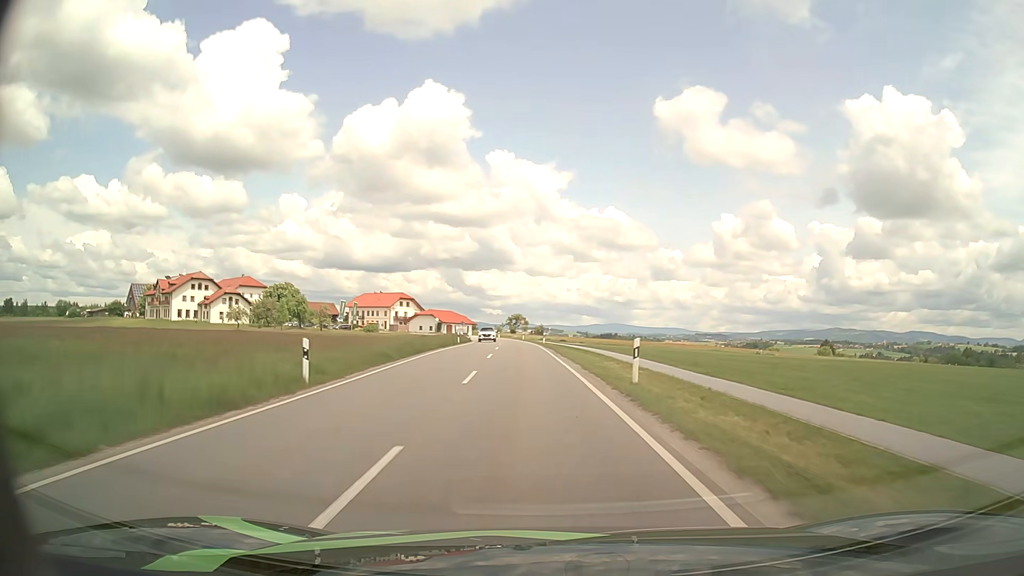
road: tertiary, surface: asphalt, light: Day
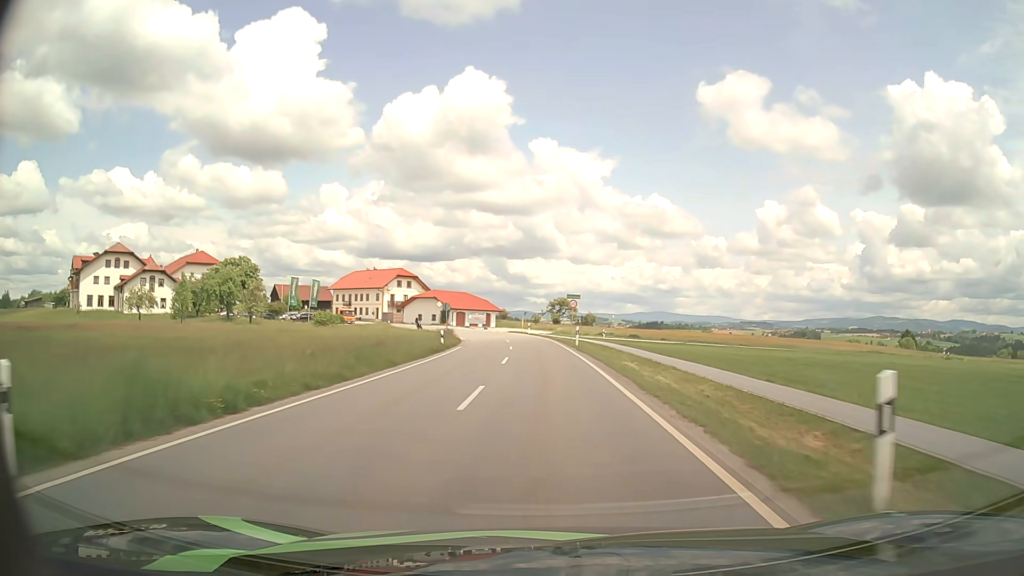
(-2.7, +53.1) m; -4°
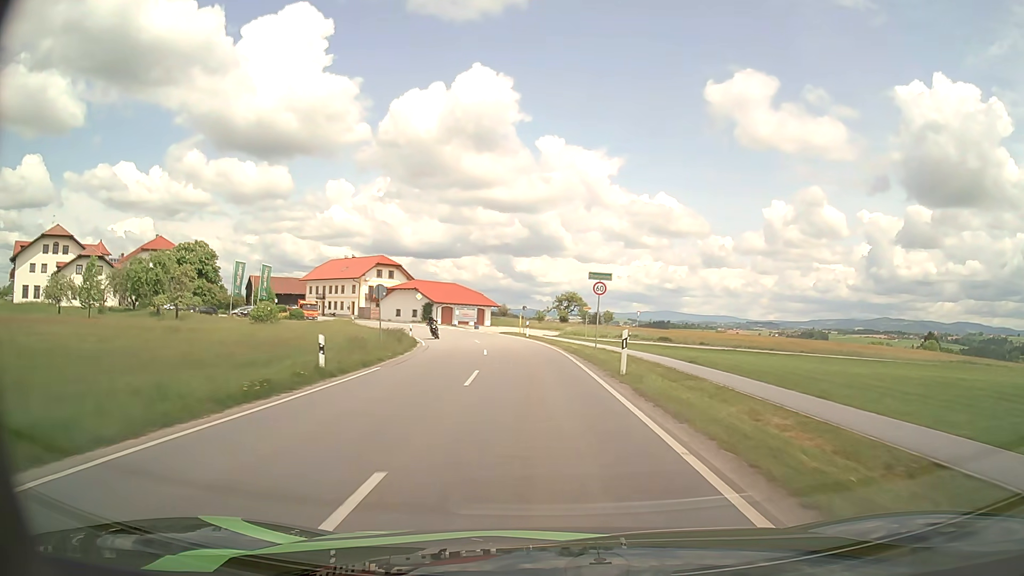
(0.0, +20.3) m; 0°
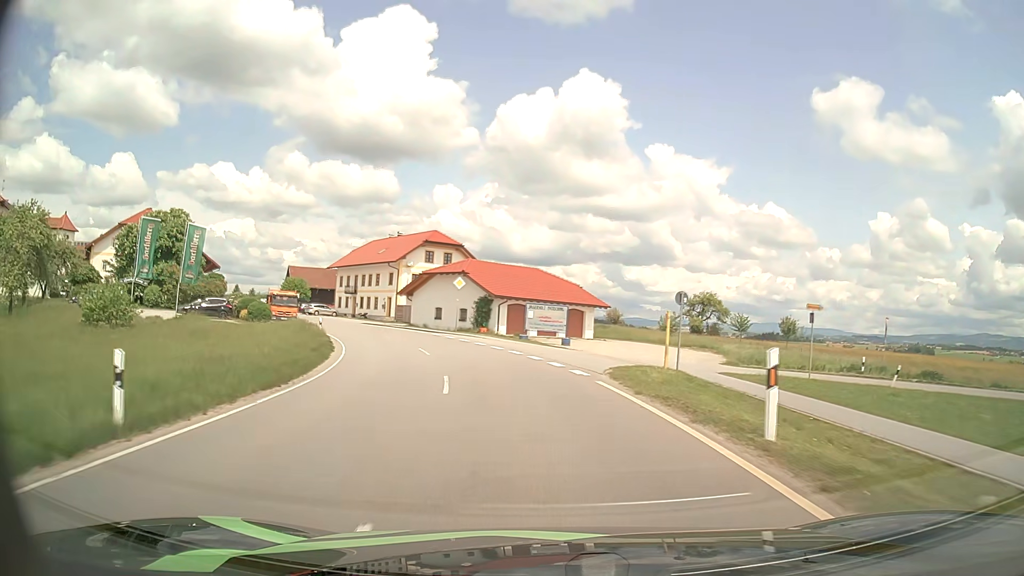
(-2.3, +37.4) m; -9°
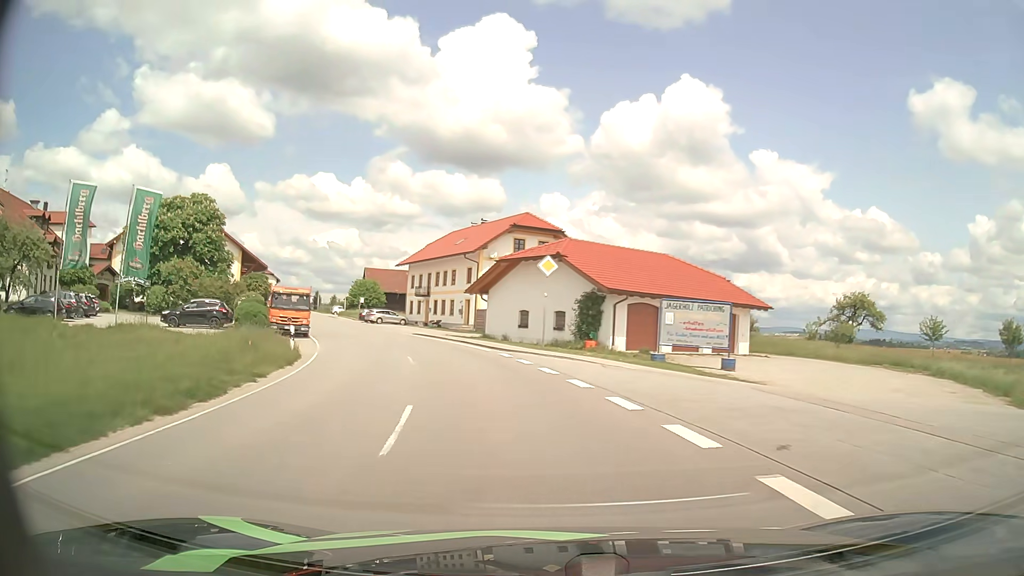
(-1.3, +18.1) m; -9°
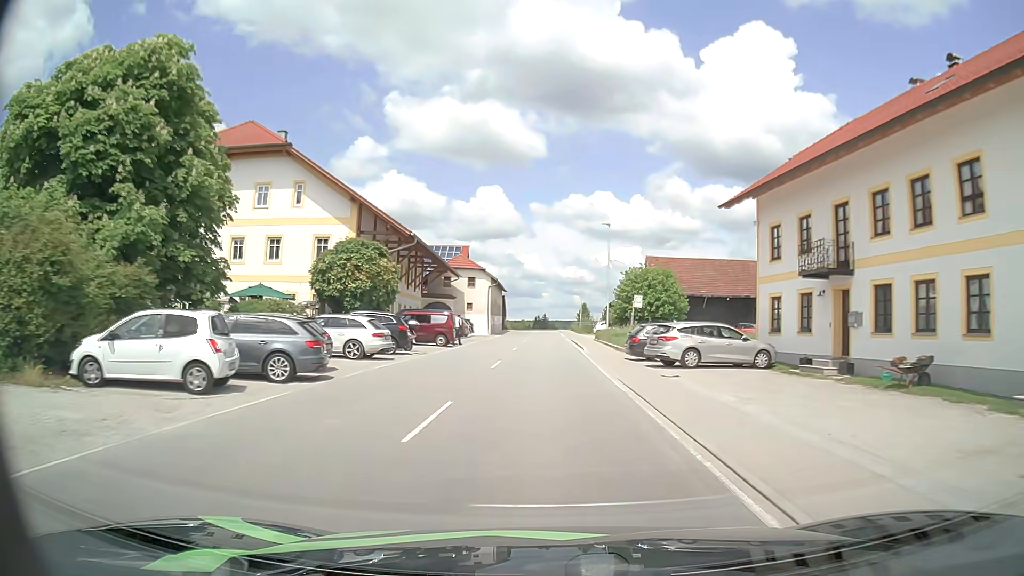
(-12.2, +46.1) m; -25°
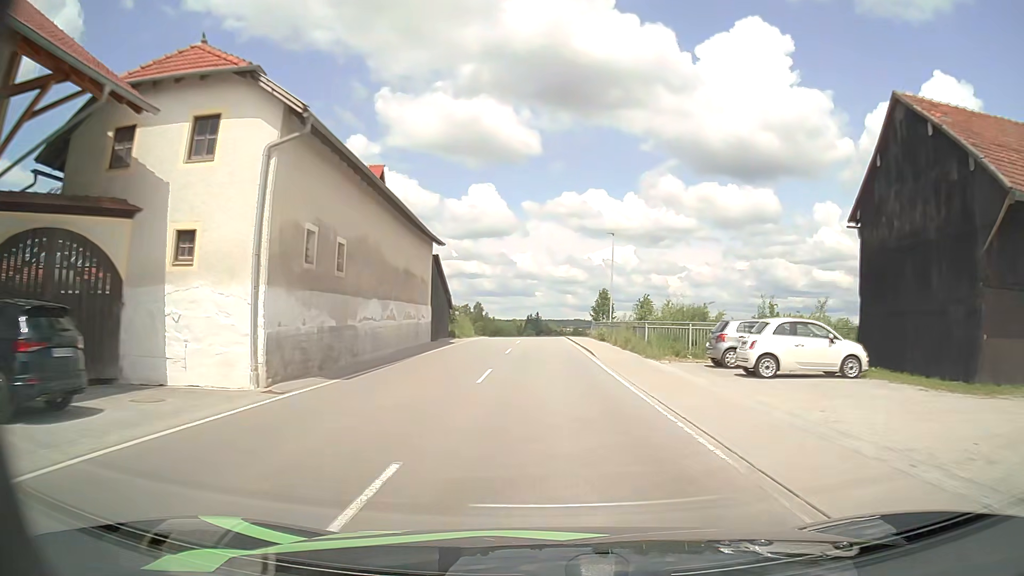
(-0.7, +53.1) m; 0°
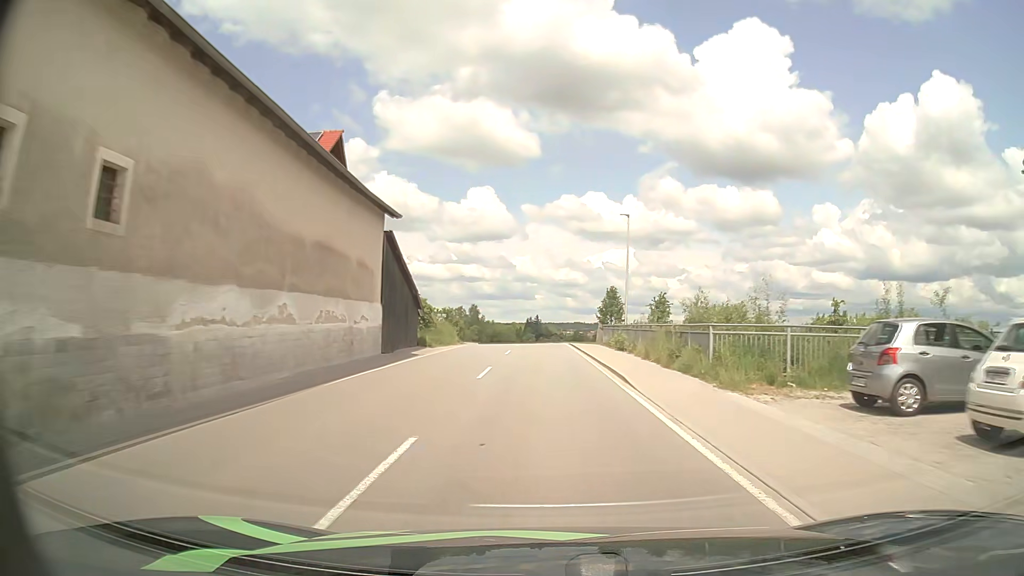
(+0.1, +10.5) m; 0°
(0, +10) (0, +20) (0, +30) (0, +40) (-1, +50) (-1, +60) (-3, +70) (-5, +80) (-8, +89) (-12, +98) m
